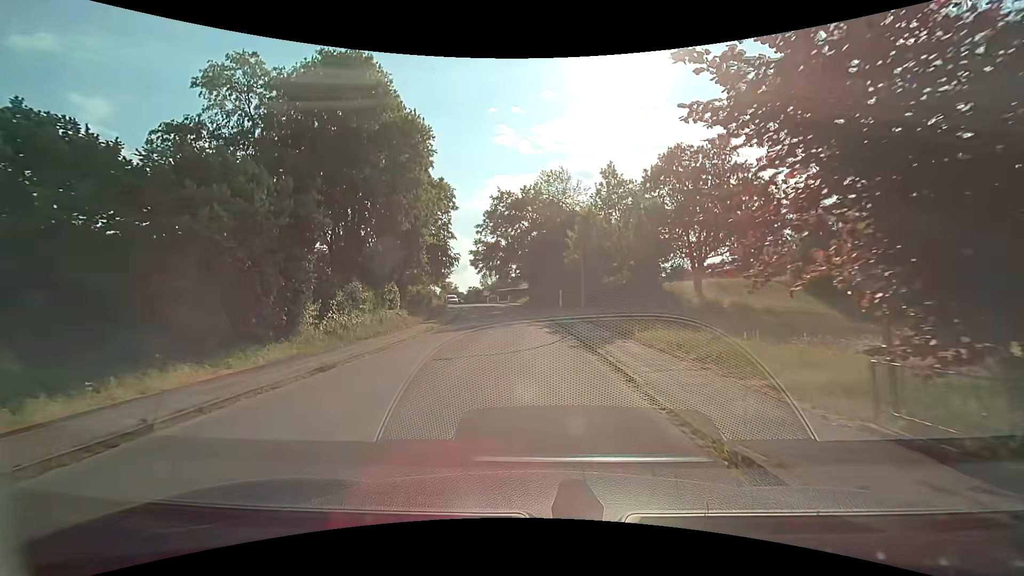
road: residential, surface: asphalt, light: Day
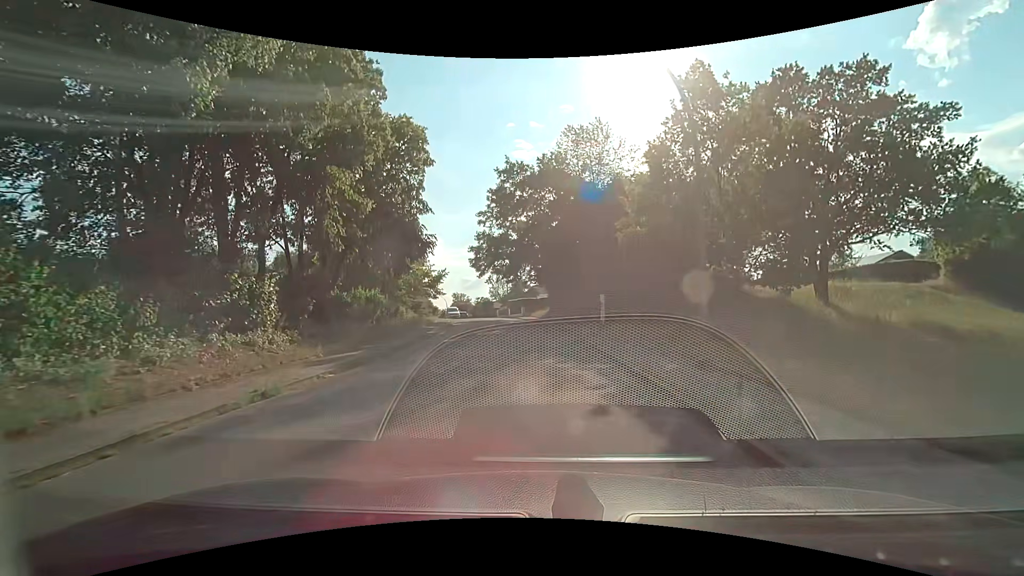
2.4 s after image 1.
(-0.3, +18.2) m; -2°
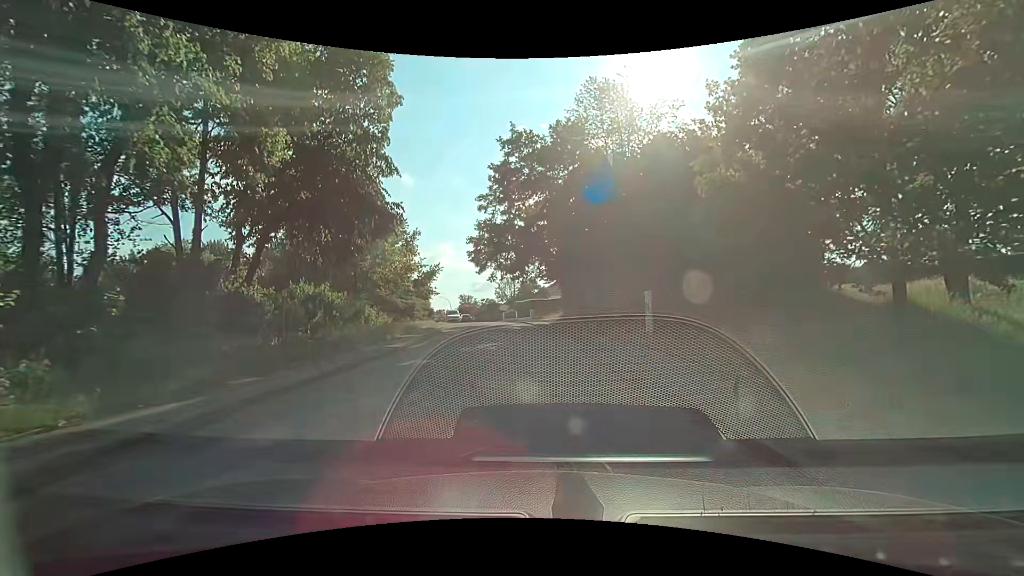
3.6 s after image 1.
(-0.1, +8.9) m; -1°
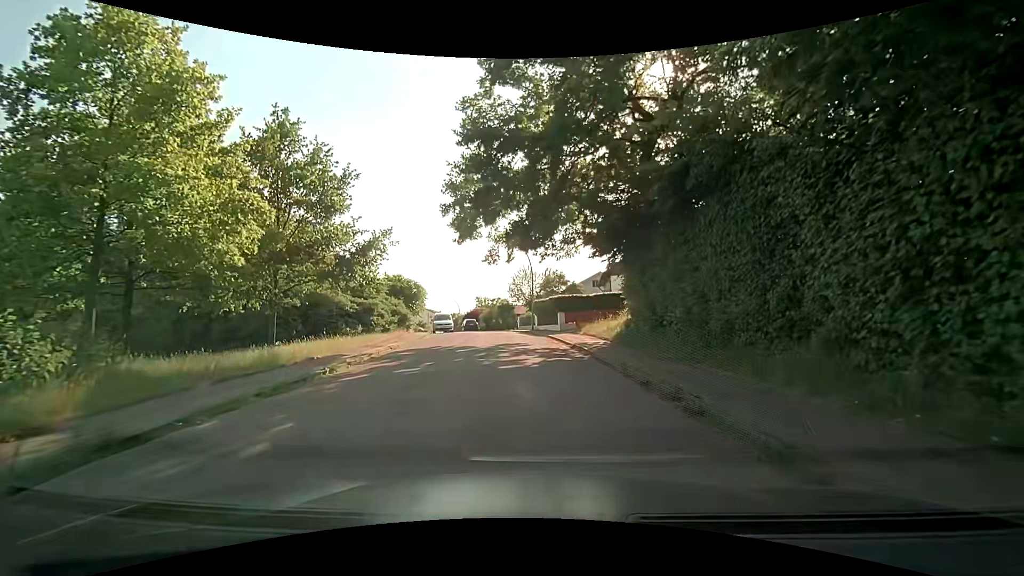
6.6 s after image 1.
(-0.5, +20.9) m; -2°
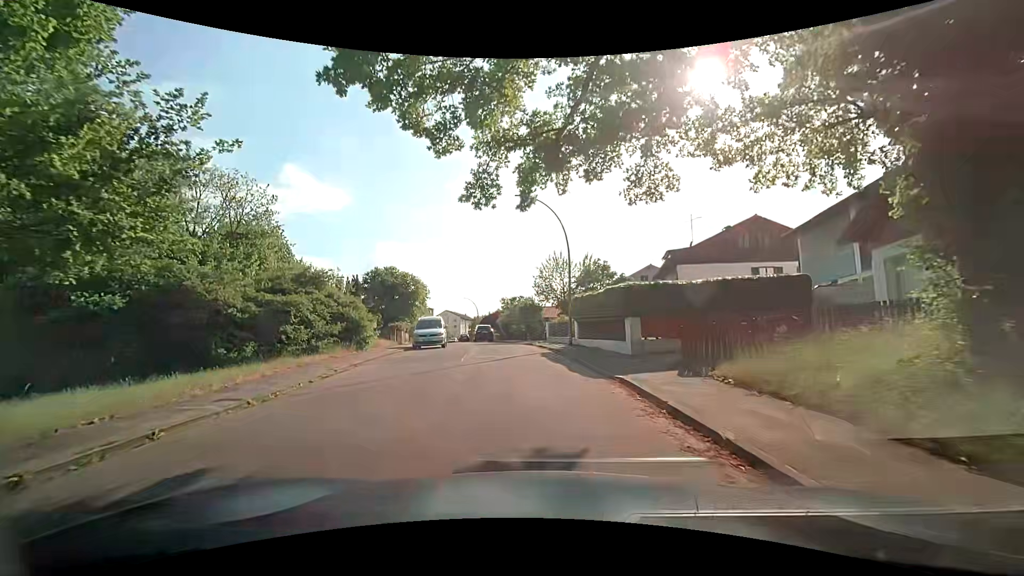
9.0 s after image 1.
(-0.6, +15.9) m; -5°
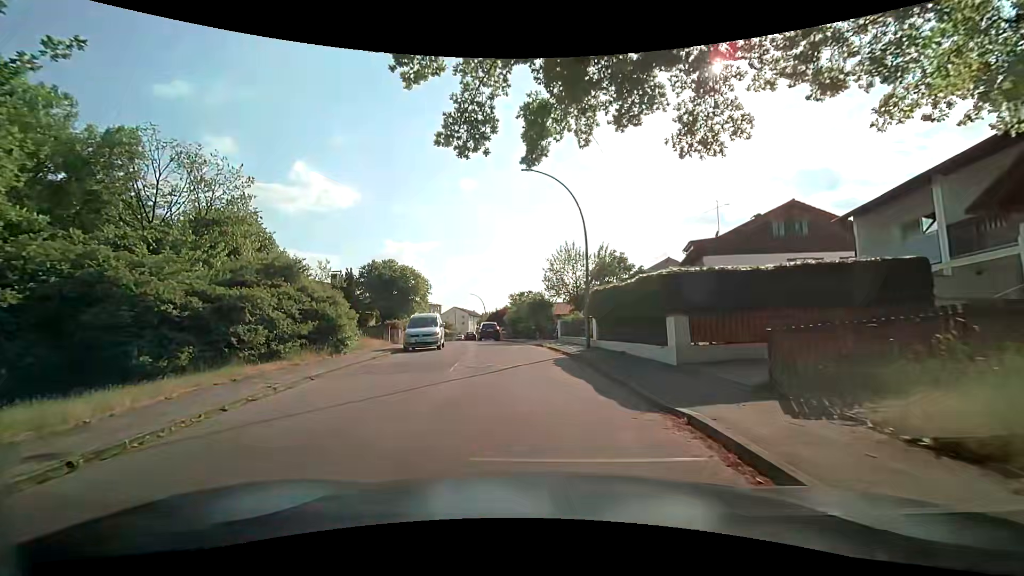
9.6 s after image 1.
(0.0, +3.9) m; -1°
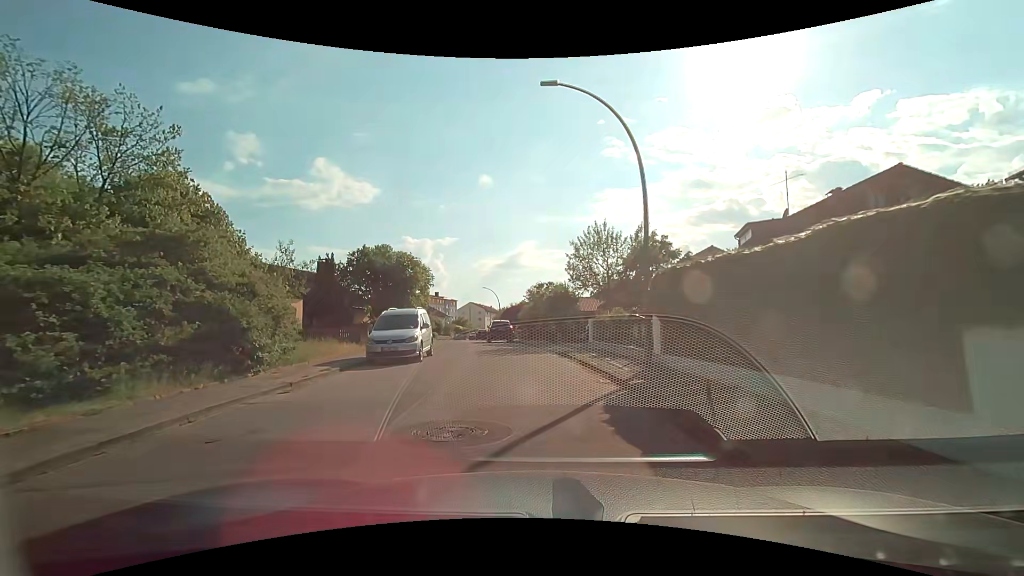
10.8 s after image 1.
(-0.1, +7.7) m; -2°
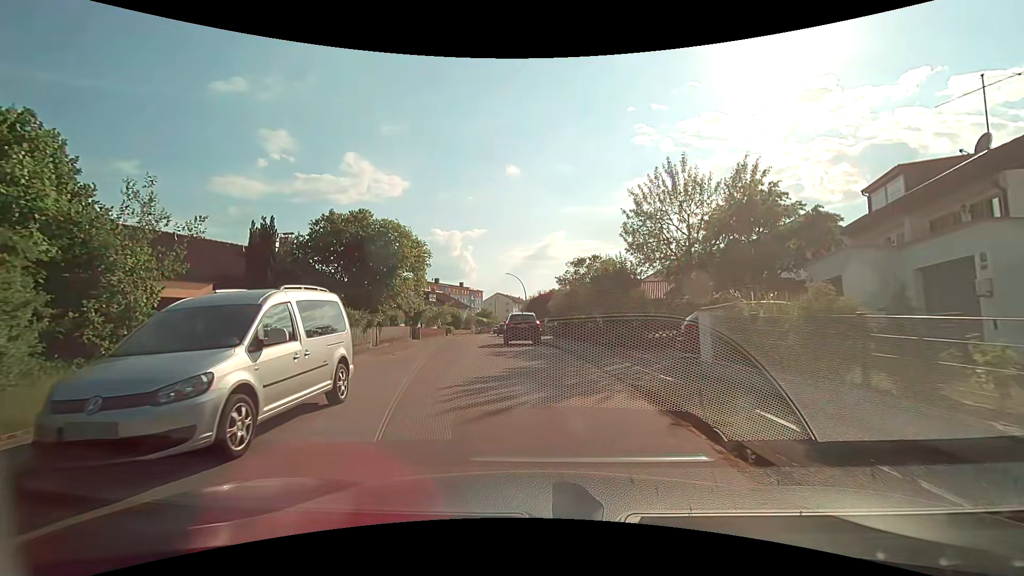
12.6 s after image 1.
(-0.2, +11.5) m; -3°
(0, +10) (-2, +20) (-4, +30) (-5, +40) (-6, +50) (-7, +60) (-6, +69) (-5, +79) (-4, +89) (-4, +99) m
